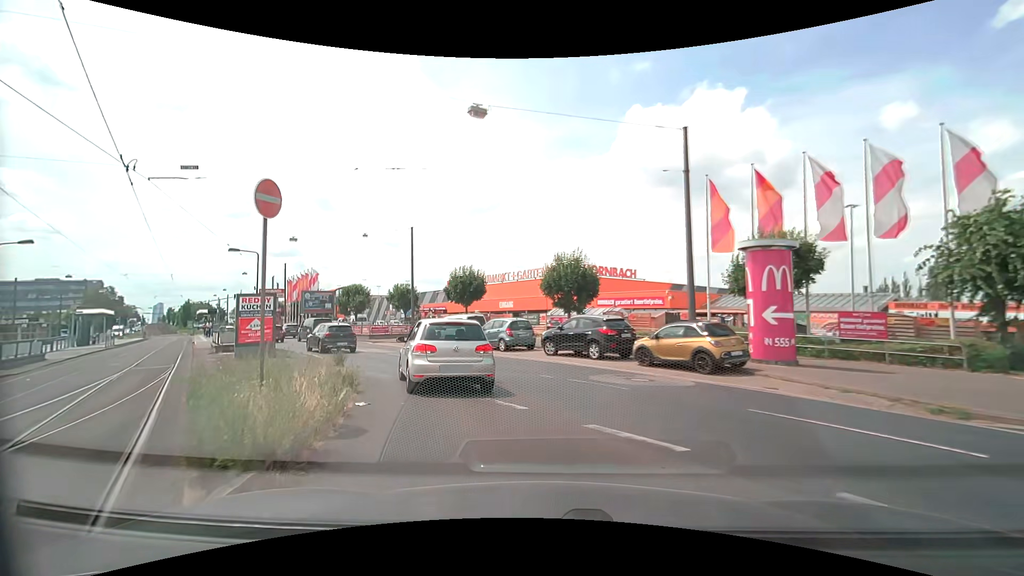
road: secondary_link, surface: asphalt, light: Day
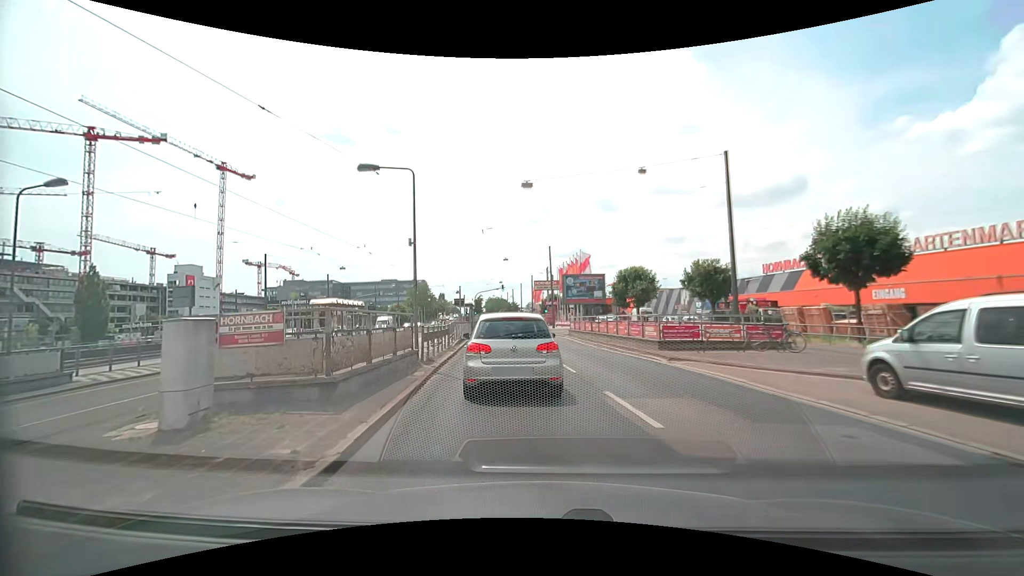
(-6.5, +19.4) m; -34°
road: primary
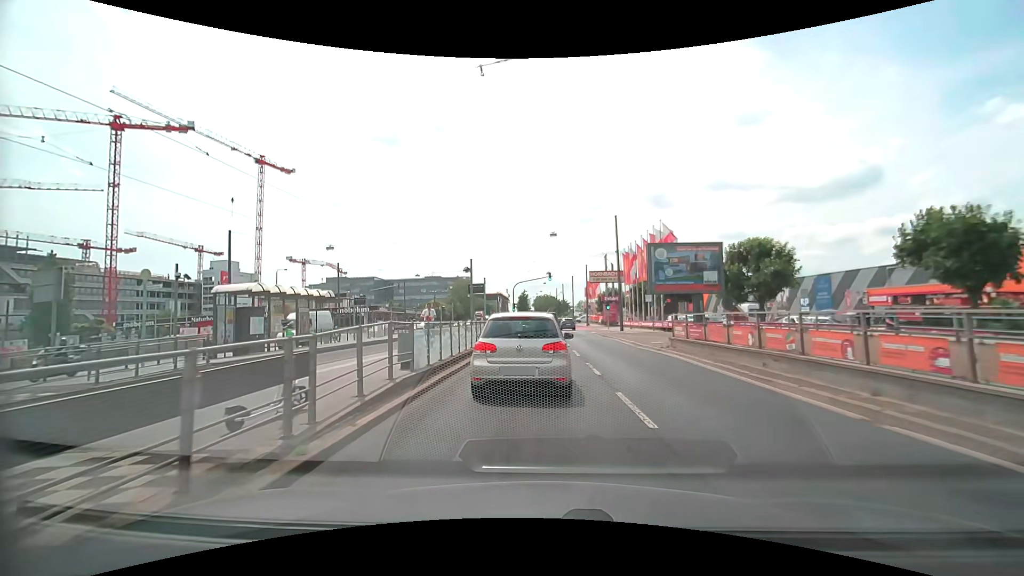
(-1.1, +18.1) m; -5°
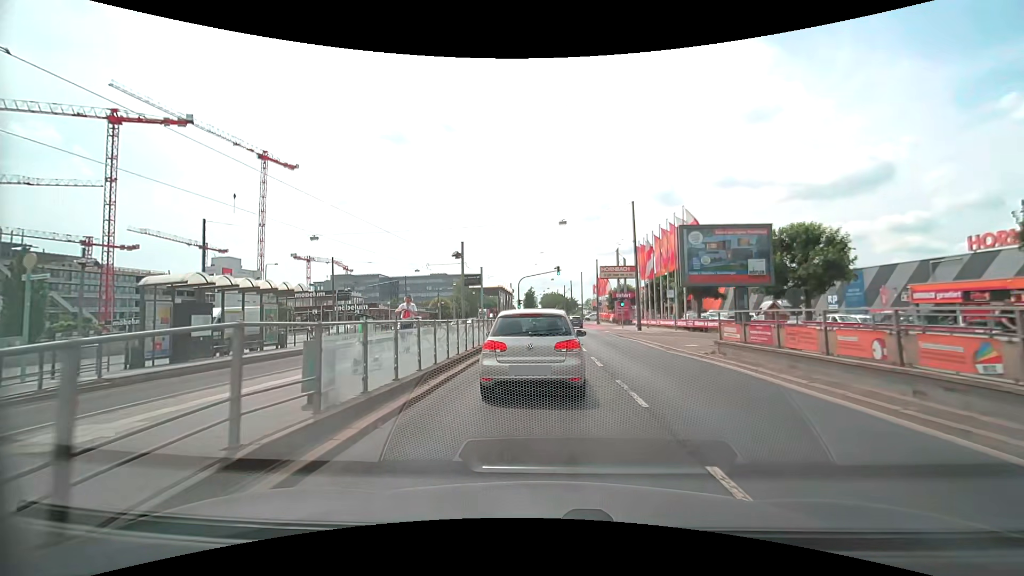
(-0.1, +4.7) m; -1°
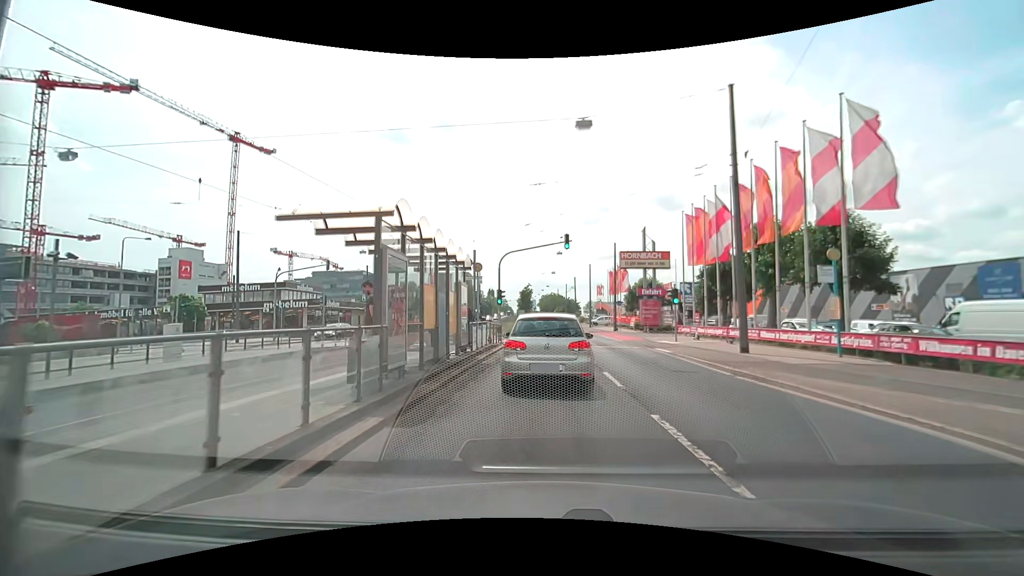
(+0.1, +21.3) m; 0°
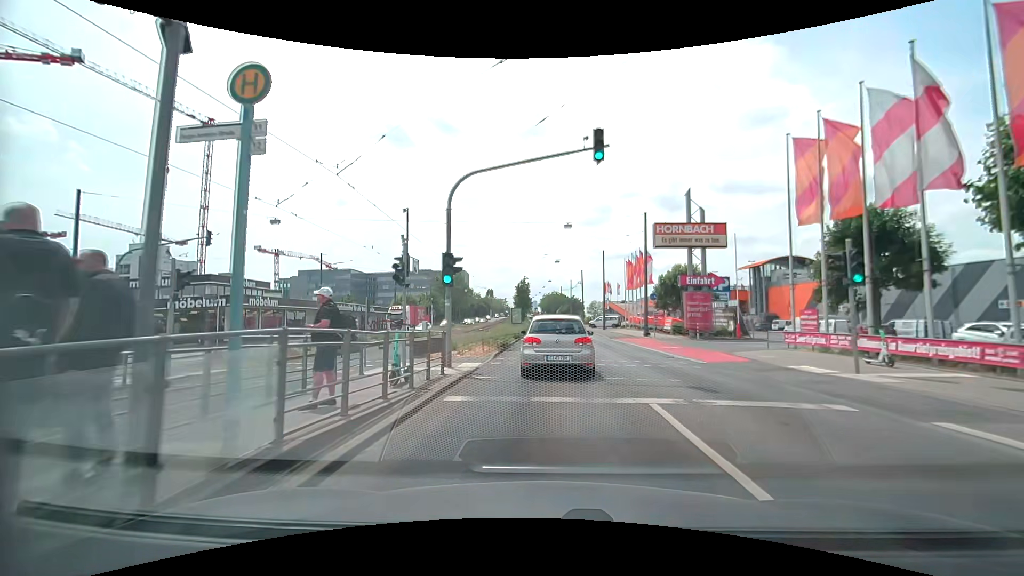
(+0.1, +17.2) m; 0°
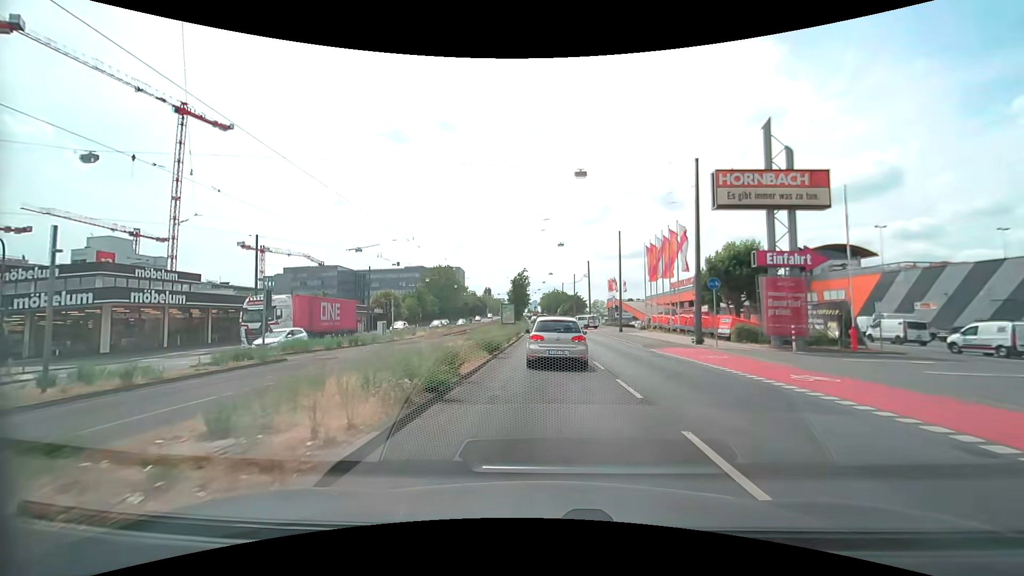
(0.0, +14.4) m; 0°
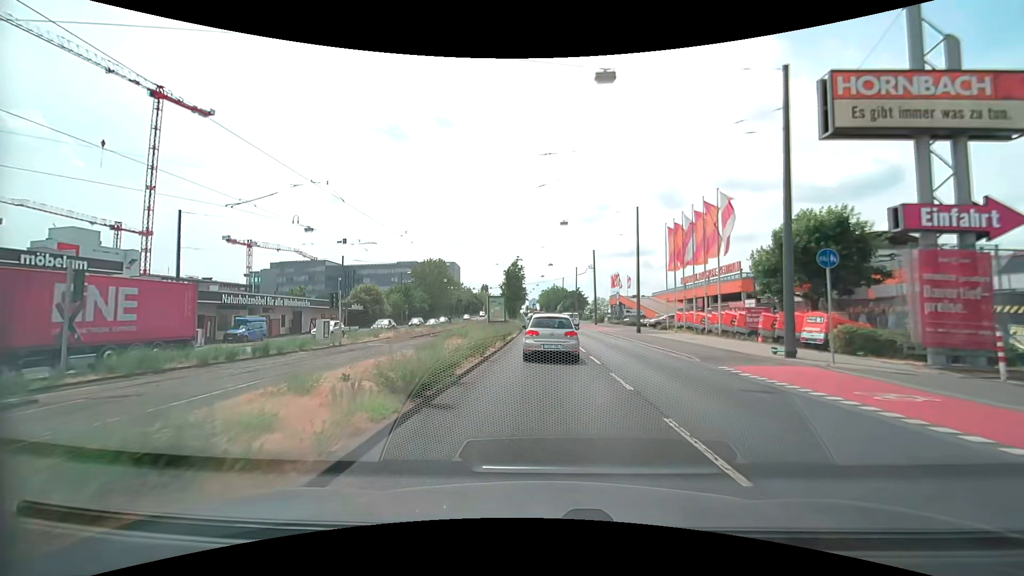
(0.0, +10.4) m; 0°
(0, +10) (0, +20) (0, +30) (0, +40) (0, +50) (0, +60) (-1, +70) (-1, +80) (-1, +90) (-2, +100) m
